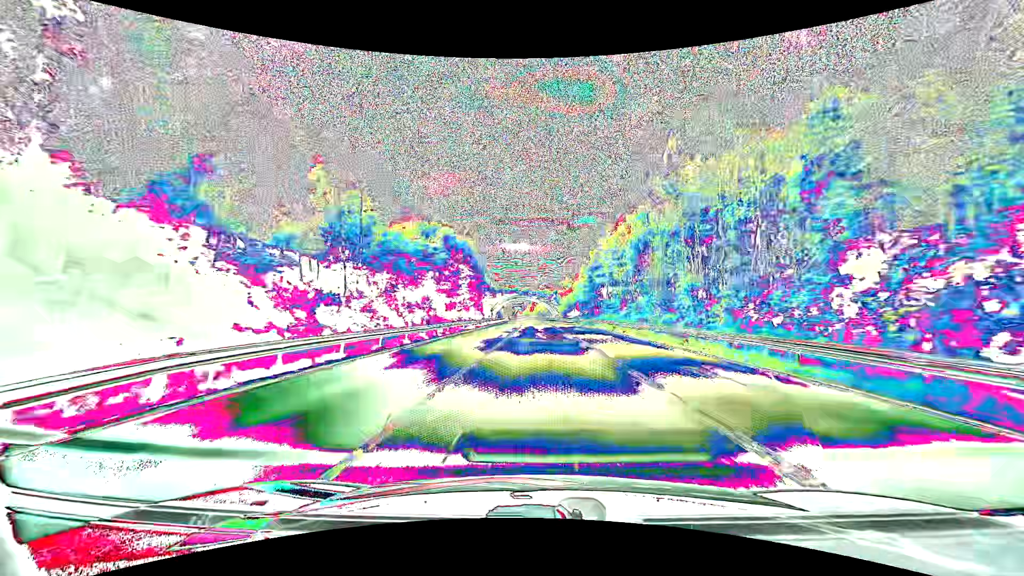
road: primary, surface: asphalt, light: Day
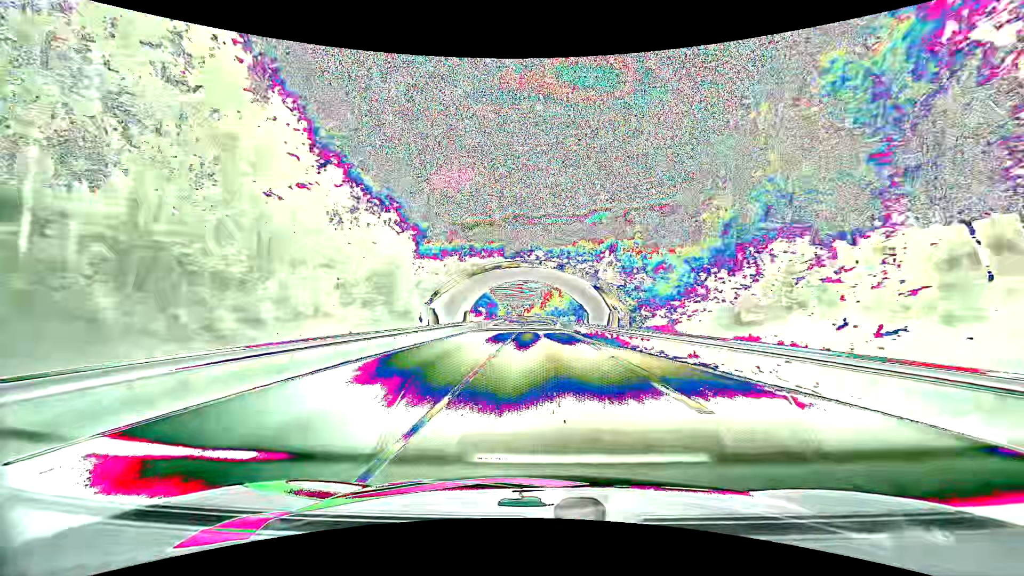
(-1.0, +80.1) m; -2°
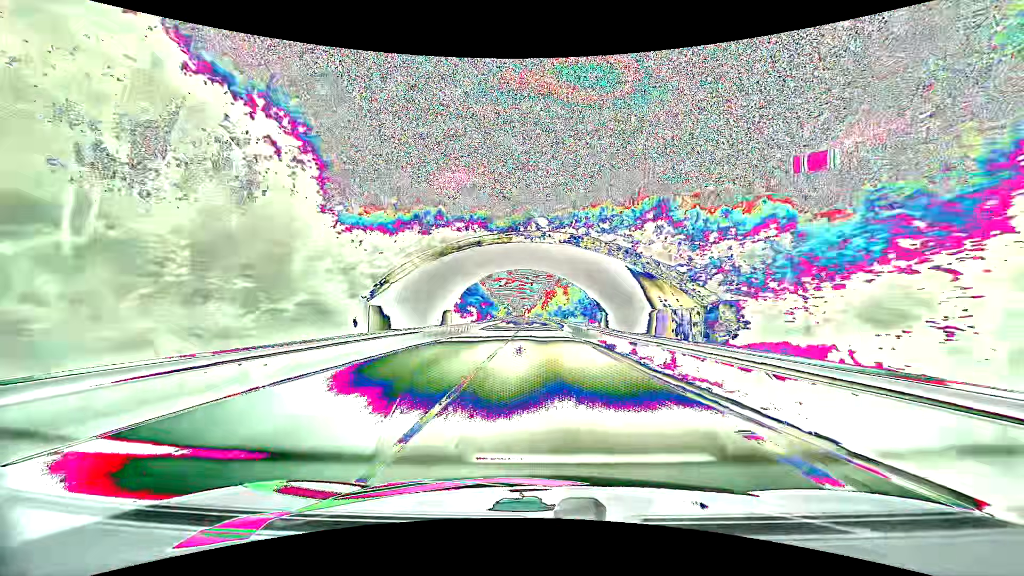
(0.0, +16.1) m; 0°
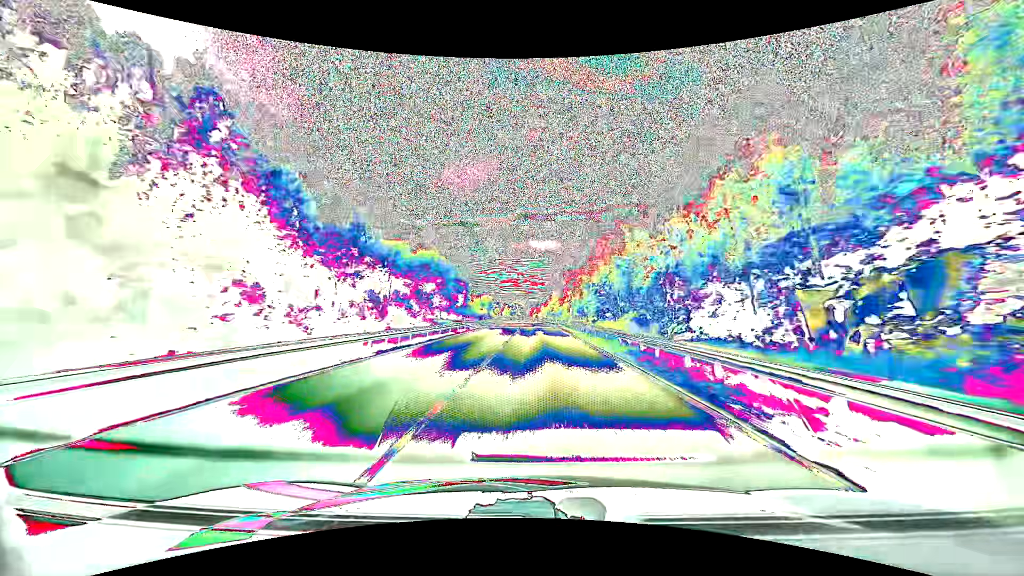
(-1.3, +80.8) m; -1°
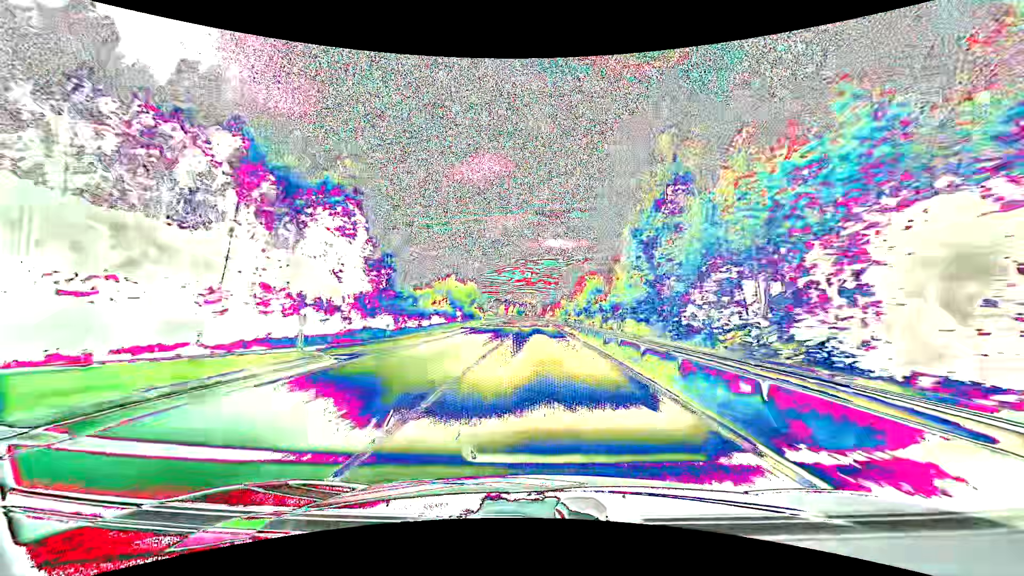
(-0.9, +81.3) m; -1°
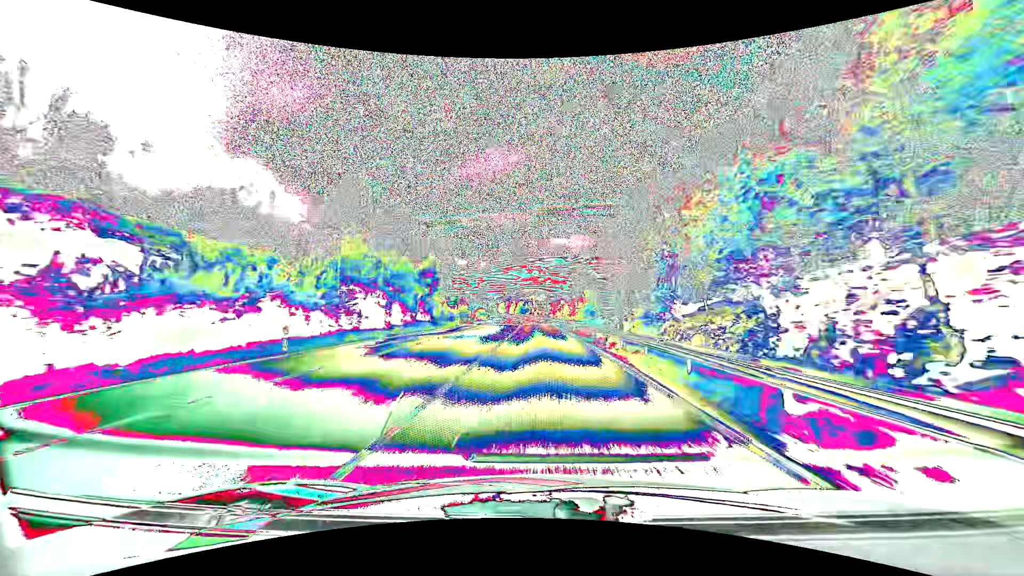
(-0.3, +49.1) m; -1°
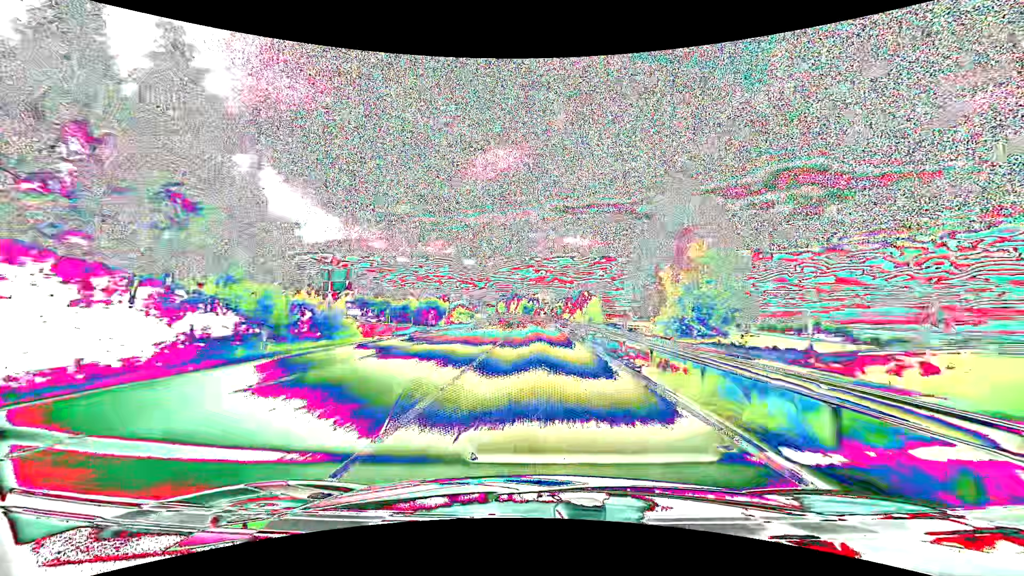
(-0.2, +49.3) m; -1°
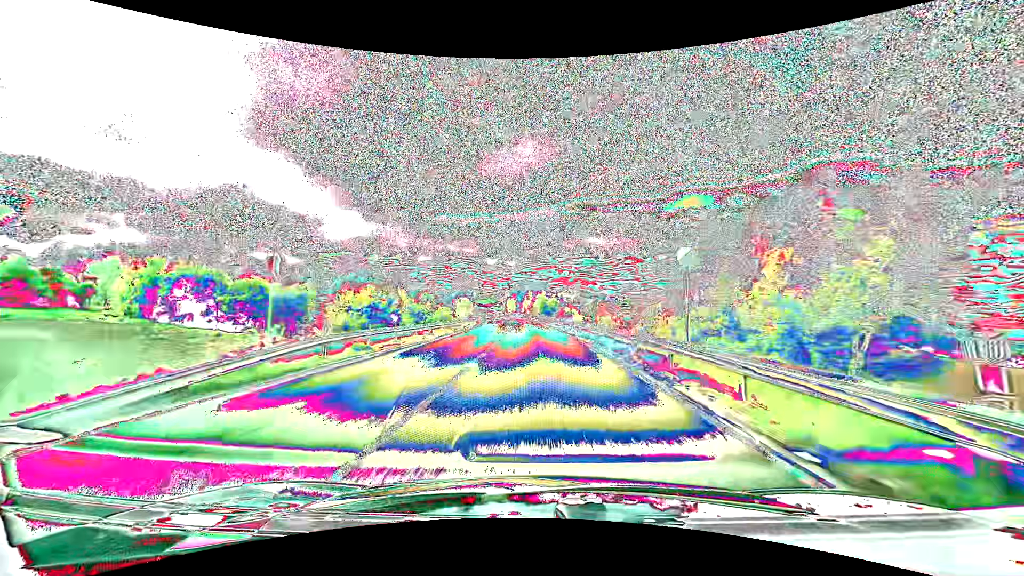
(-1.3, +65.9) m; -2°
(0, +10) (0, +20) (0, +30) (-1, +40) (-1, +50) (-1, +60) (-2, +70) (-3, +80) (-4, +90) (-5, +100) m
